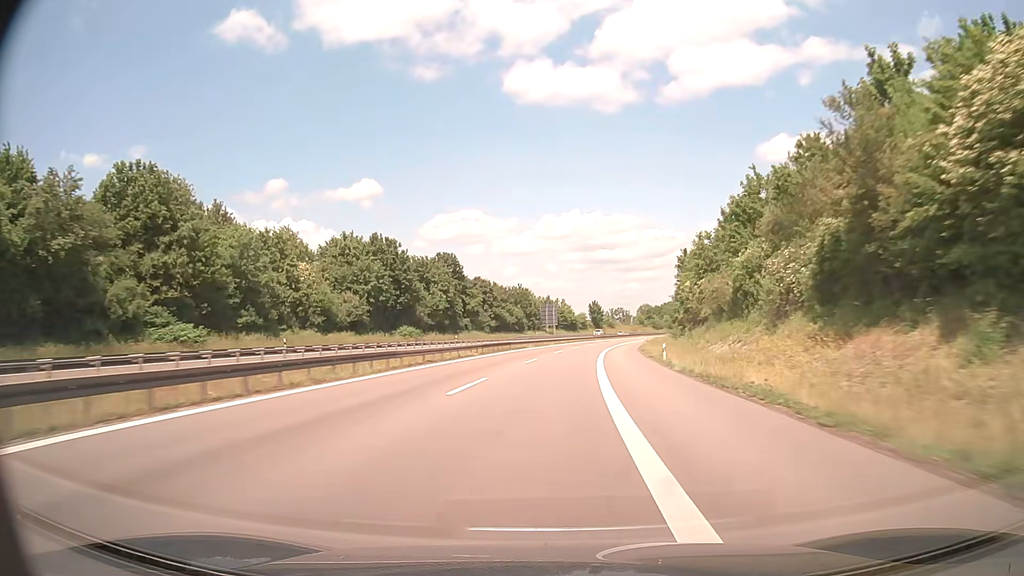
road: trunk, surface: asphalt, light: Day
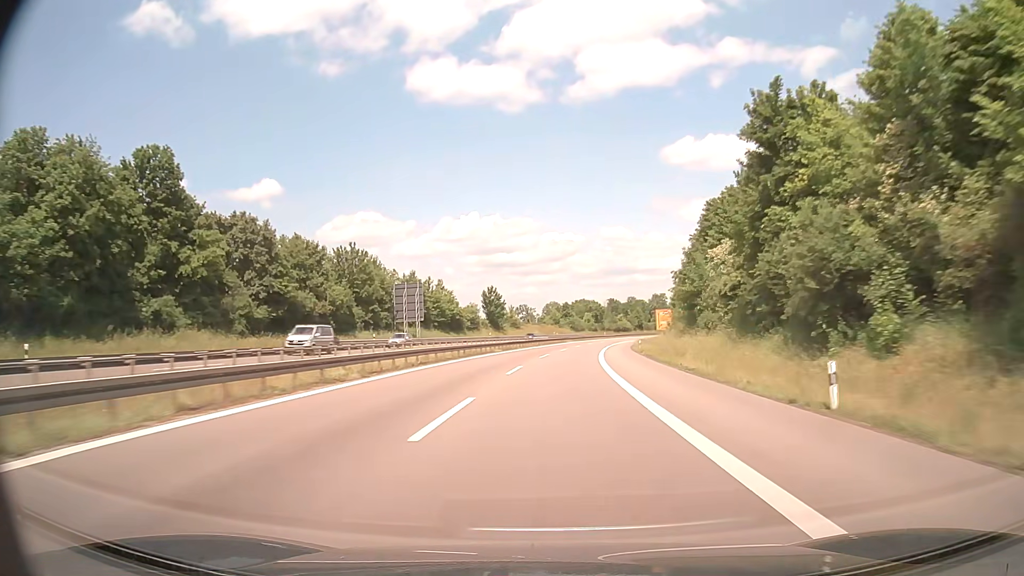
(+5.3, +75.2) m; +9°
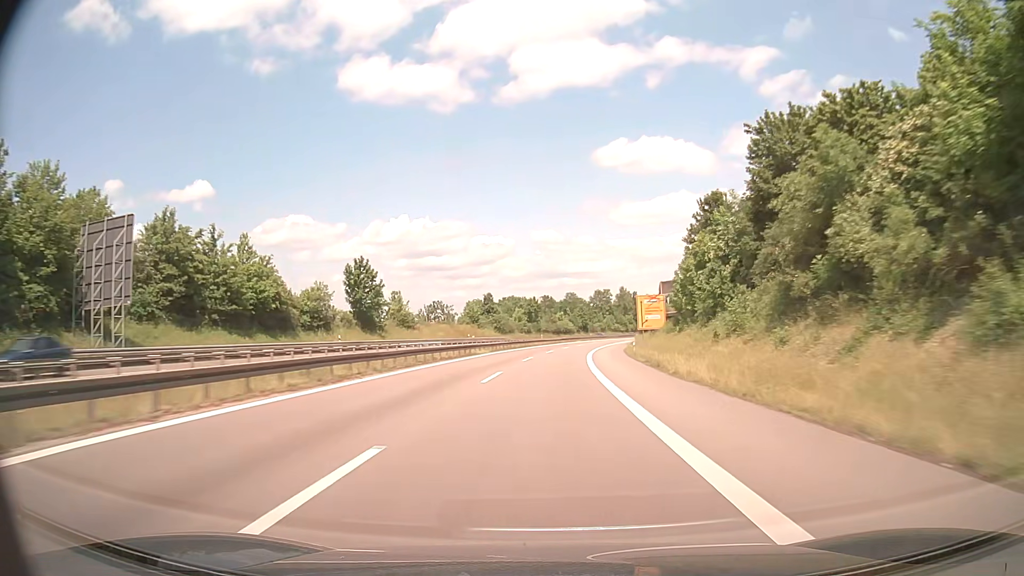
(+3.0, +57.2) m; +6°
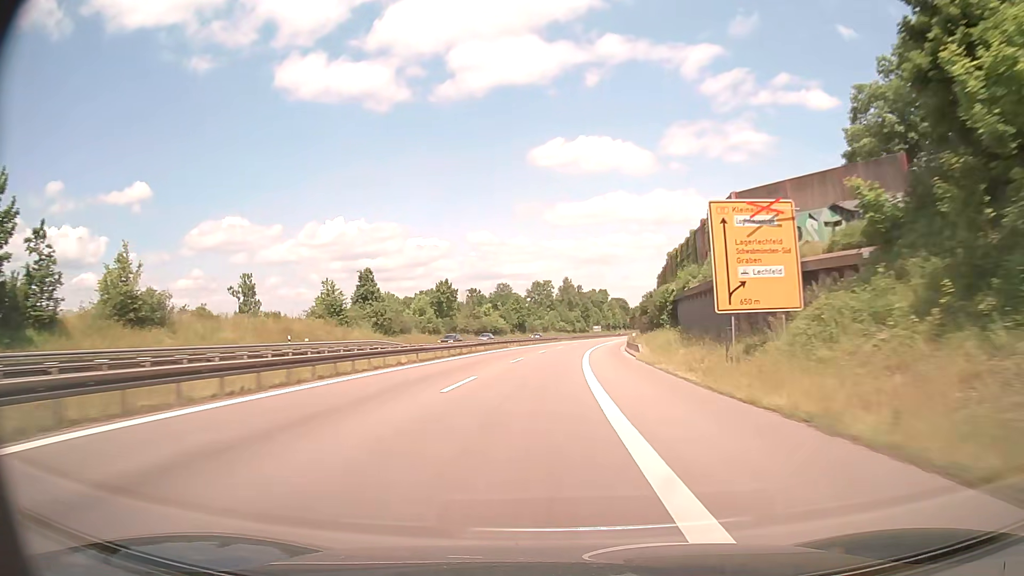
(+2.8, +57.8) m; +6°
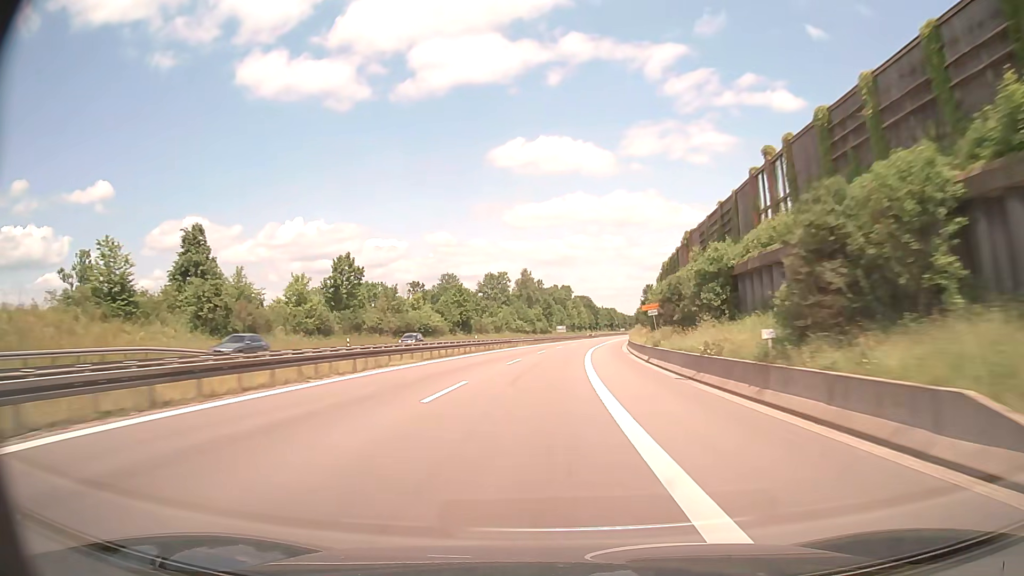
(+1.0, +38.7) m; +3°
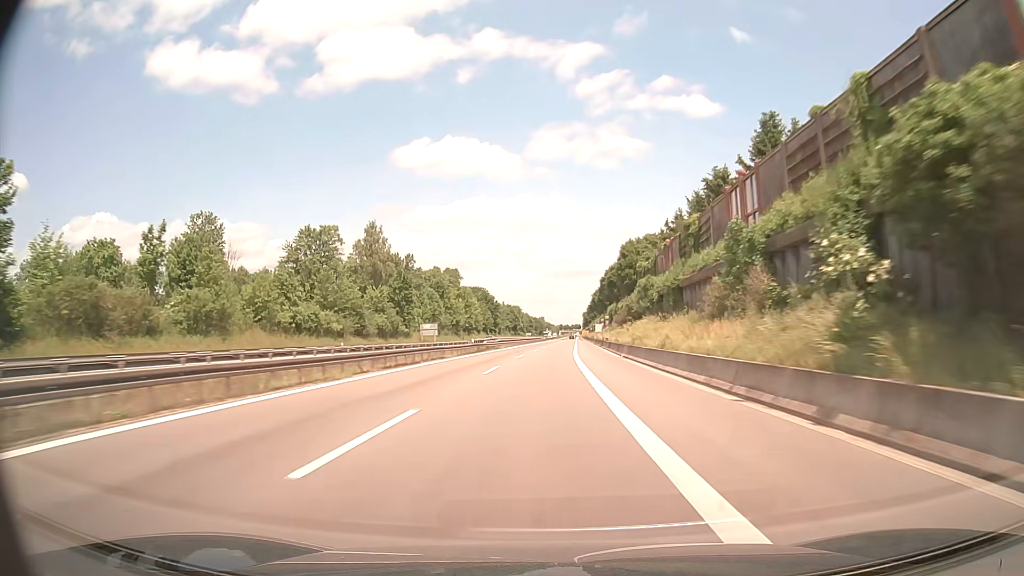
(+7.5, +96.7) m; +9°
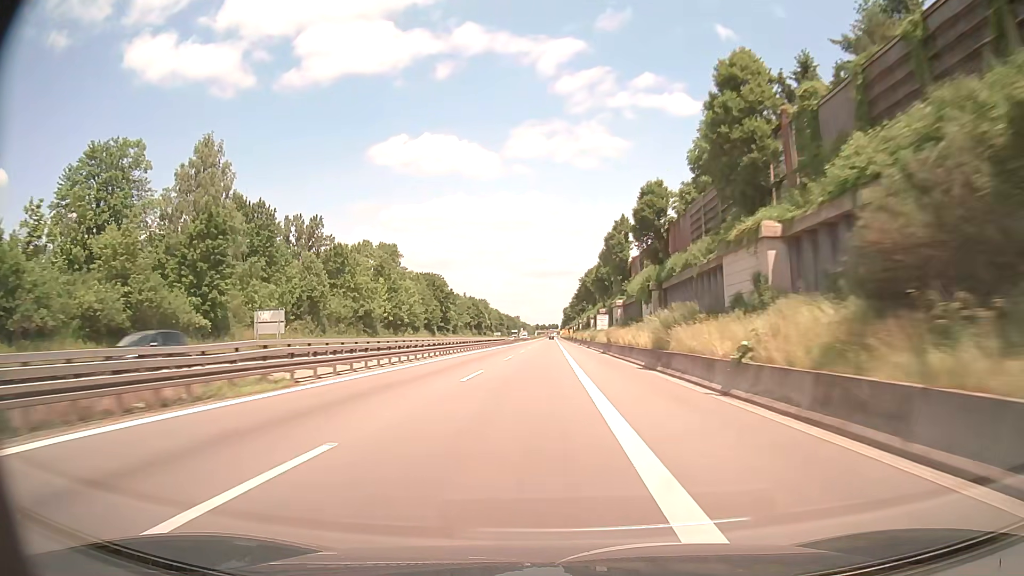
(+1.5, +58.1) m; +2°
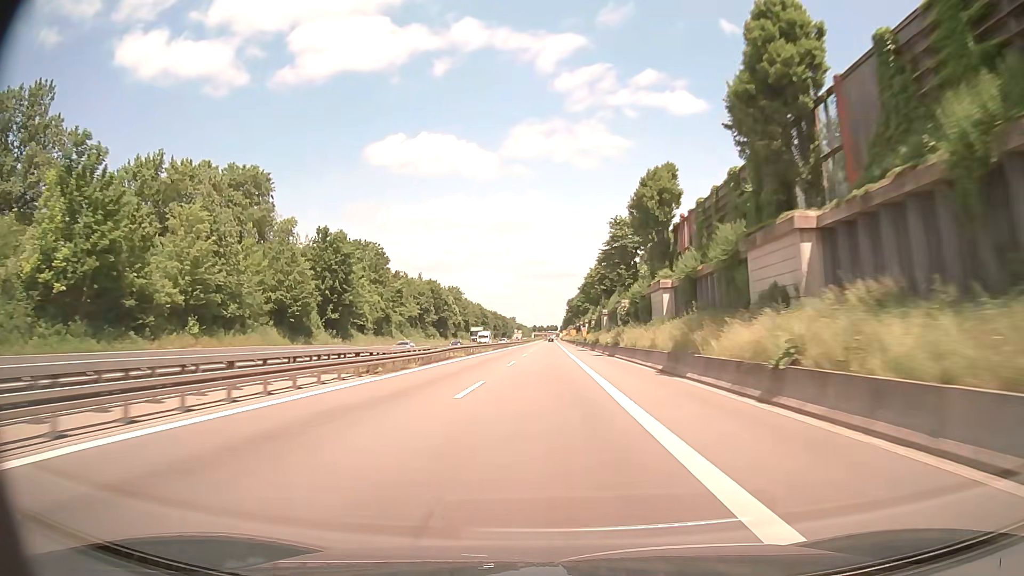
(+0.2, +77.3) m; 0°
(0, +10) (0, +20) (0, +30) (0, +40) (0, +50) (0, +60) (0, +70) (0, +80) (0, +90) (0, +100) m
